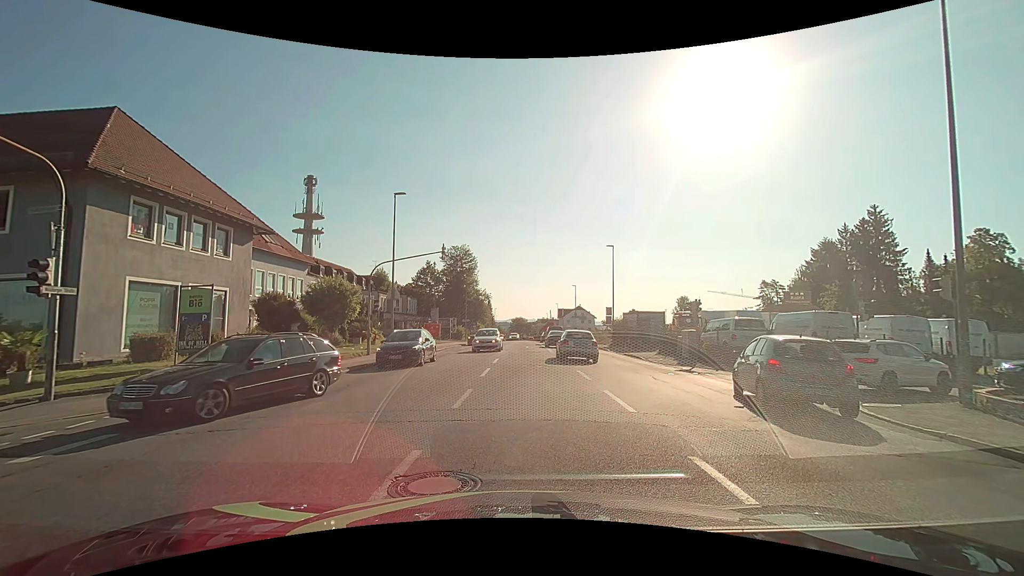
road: tertiary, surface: asphalt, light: Day
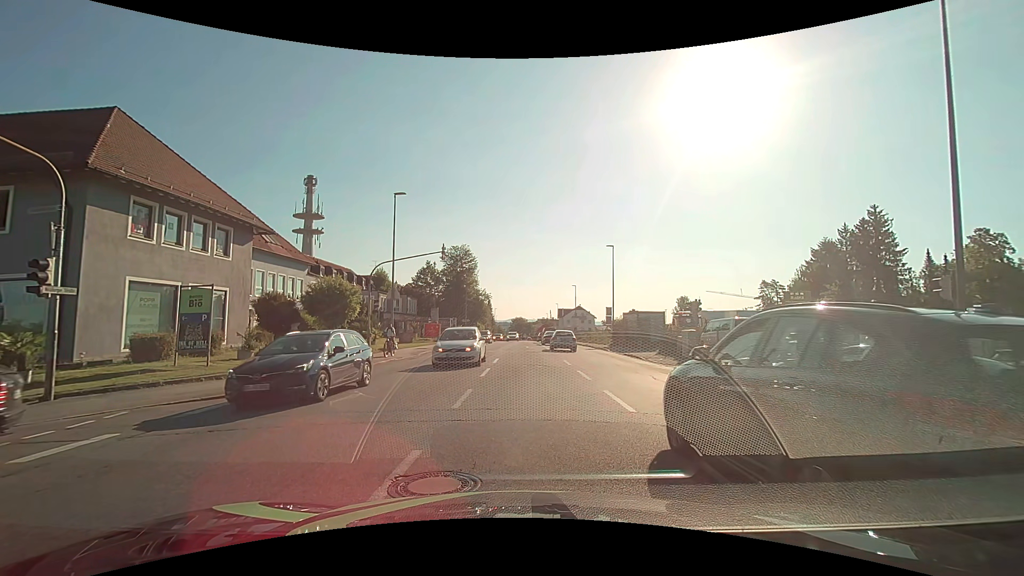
(0.0, 0.0) m; 0°
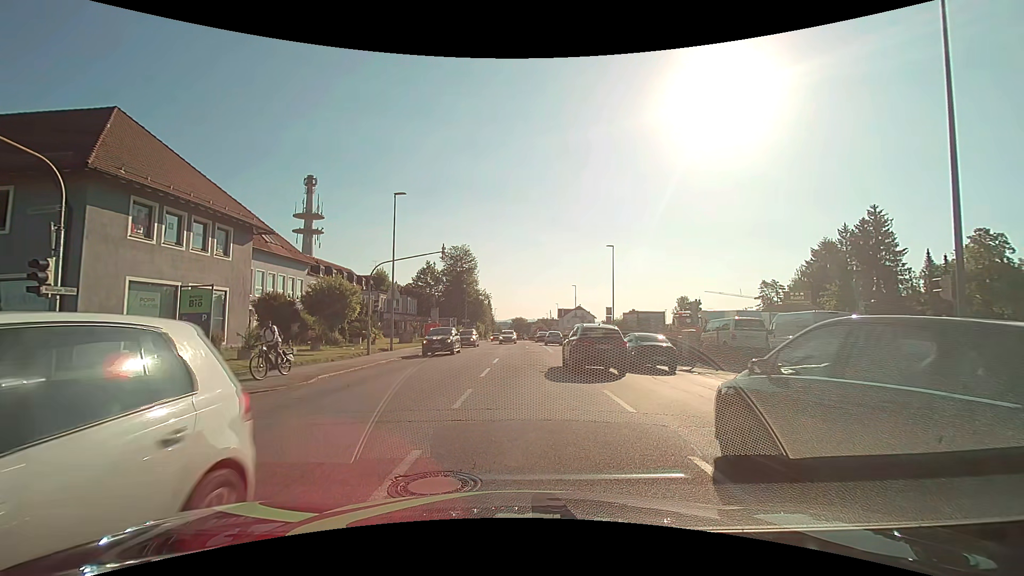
(0.0, 0.0) m; 0°
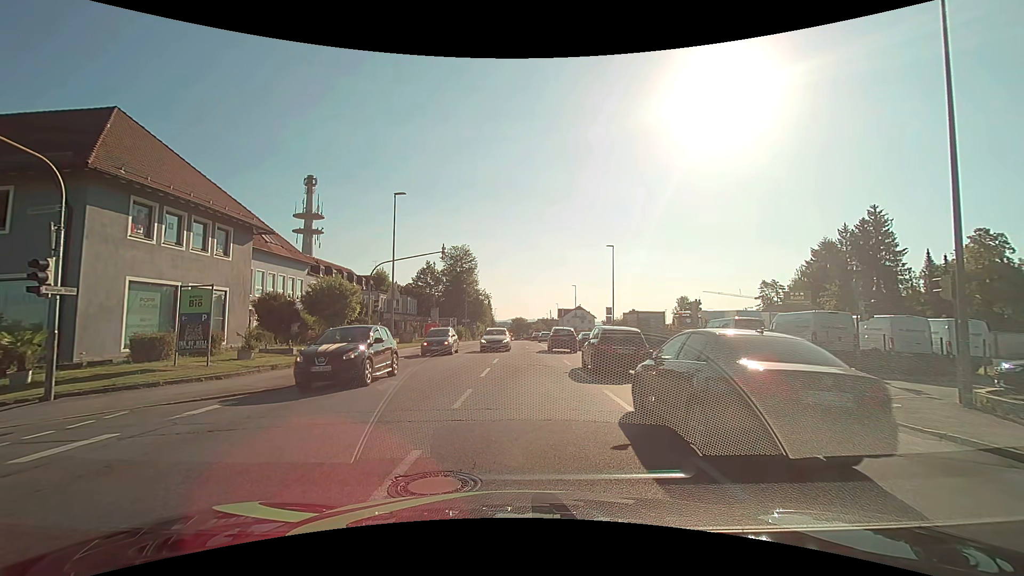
(0.0, 0.0) m; 0°
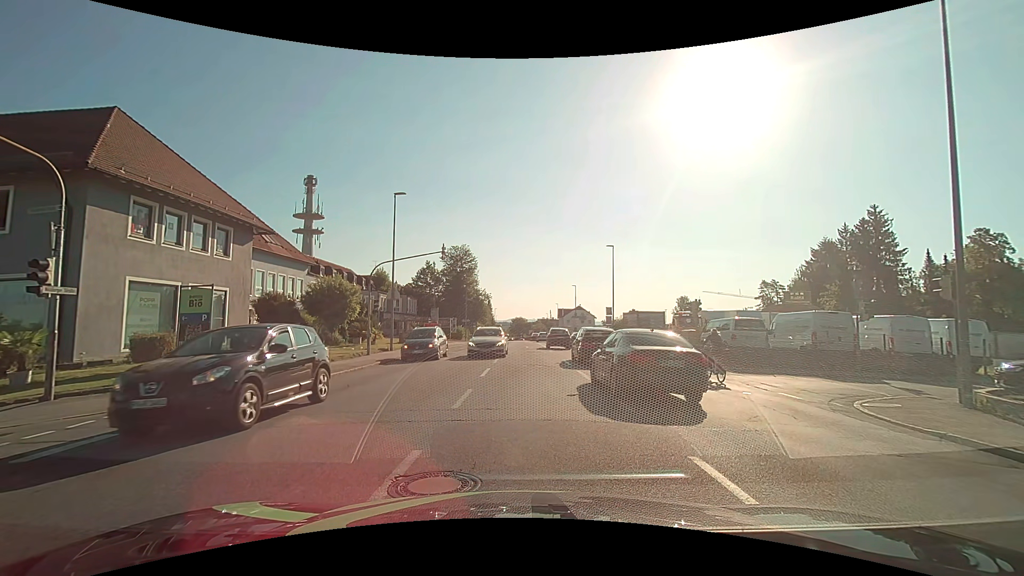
(0.0, 0.0) m; 0°
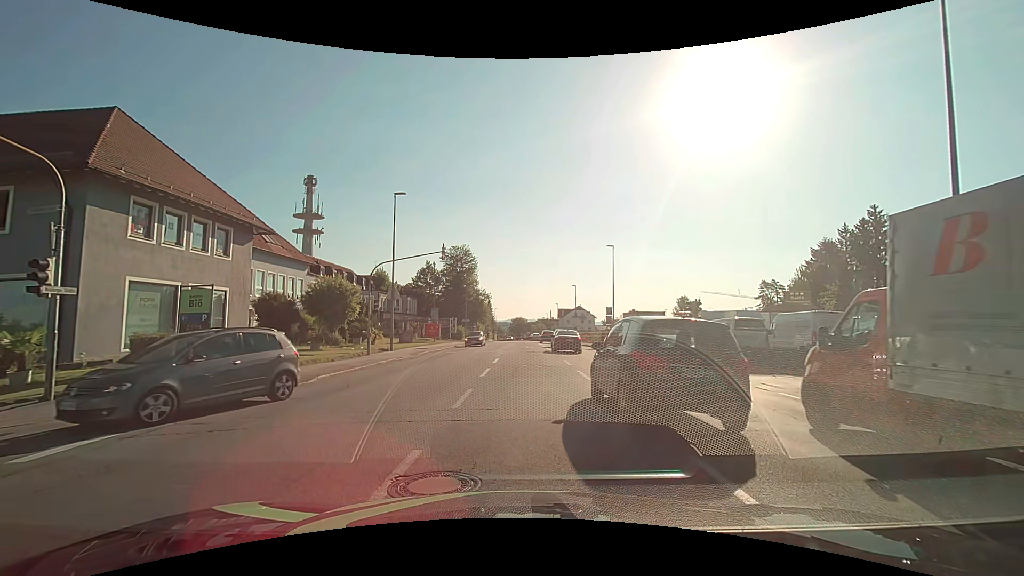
(0.0, 0.0) m; 0°
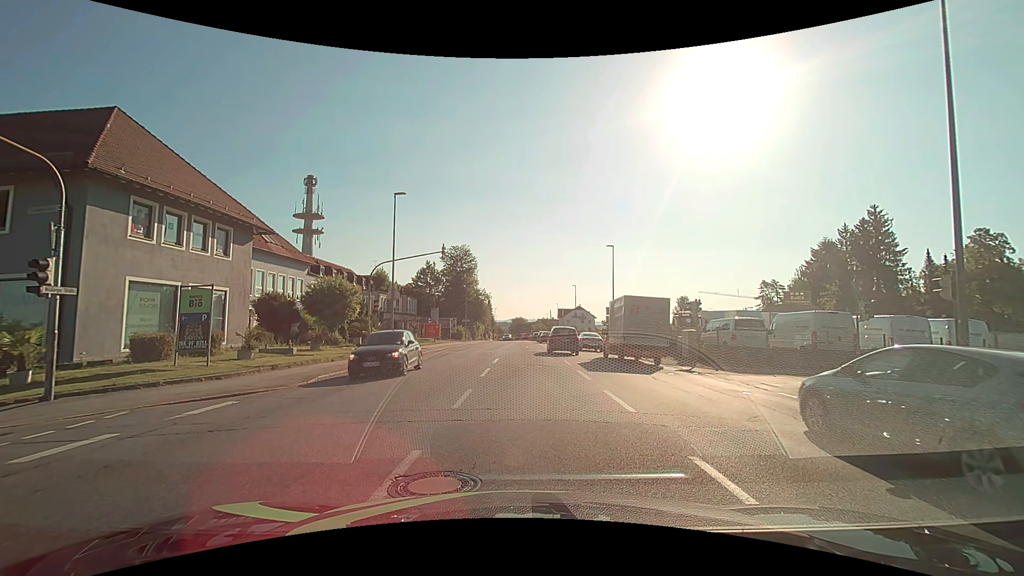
(0.0, 0.0) m; 0°
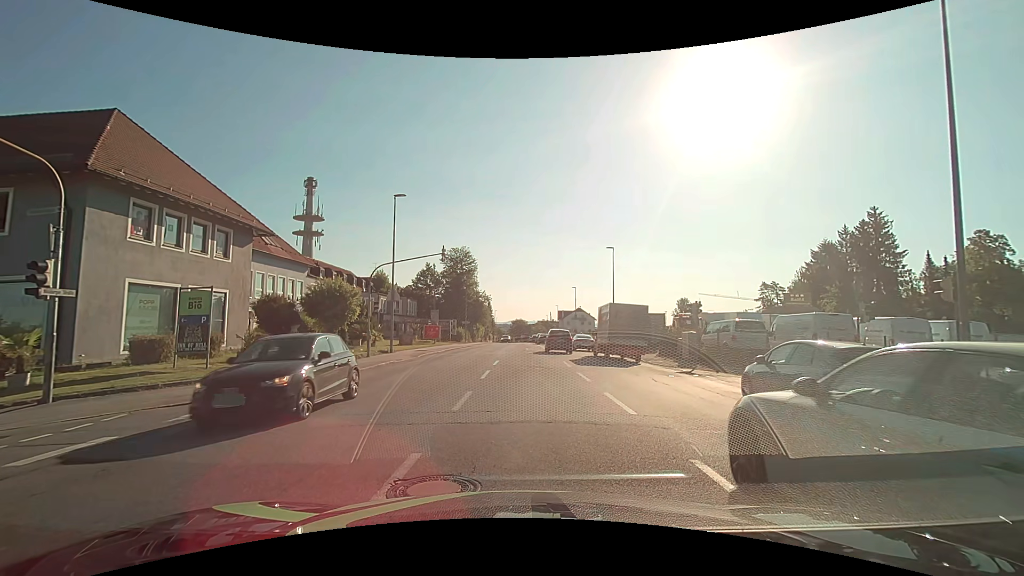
(0.0, 0.0) m; 0°
